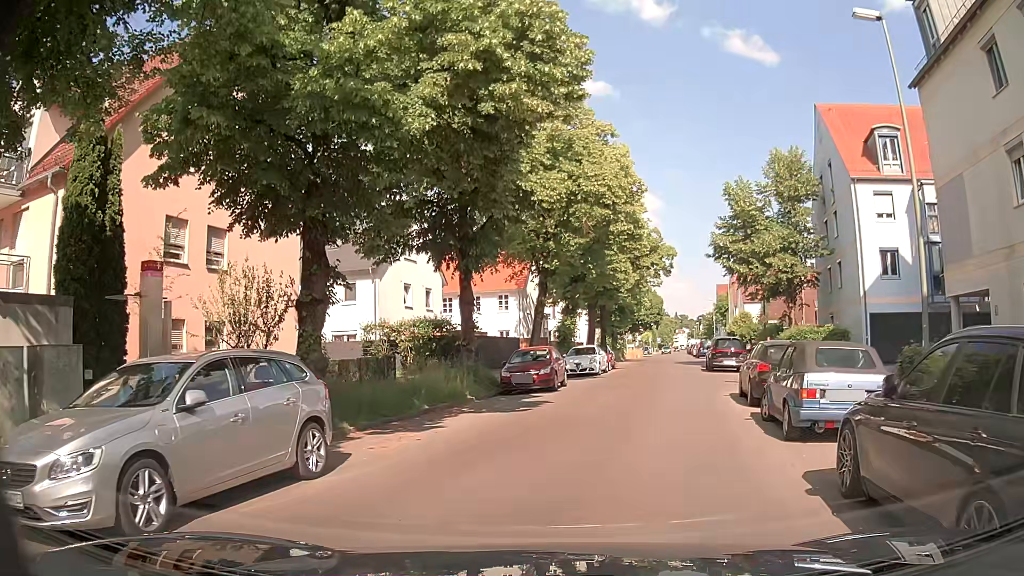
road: tertiary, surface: asphalt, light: Day
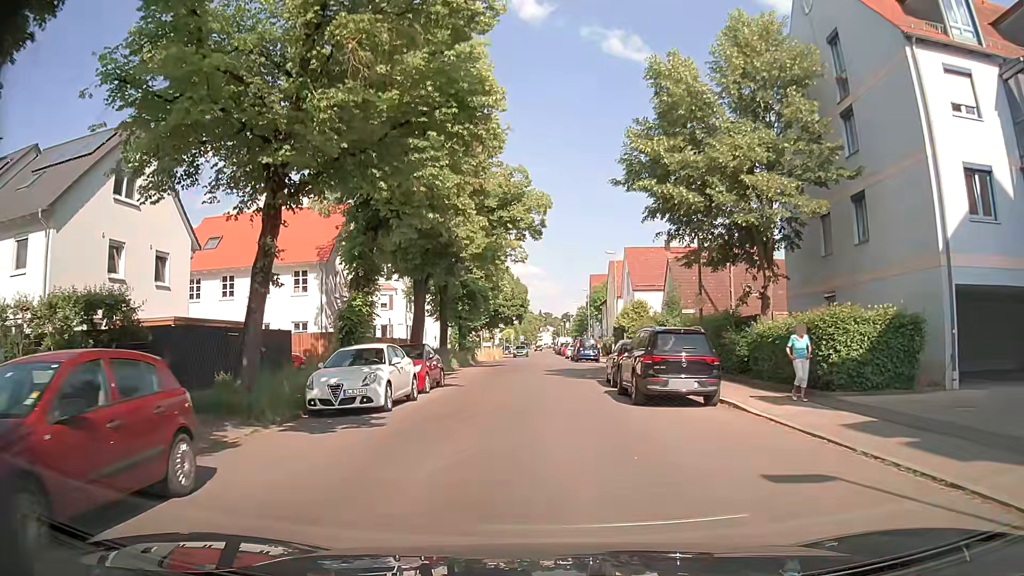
(+2.6, +18.0) m; +11°
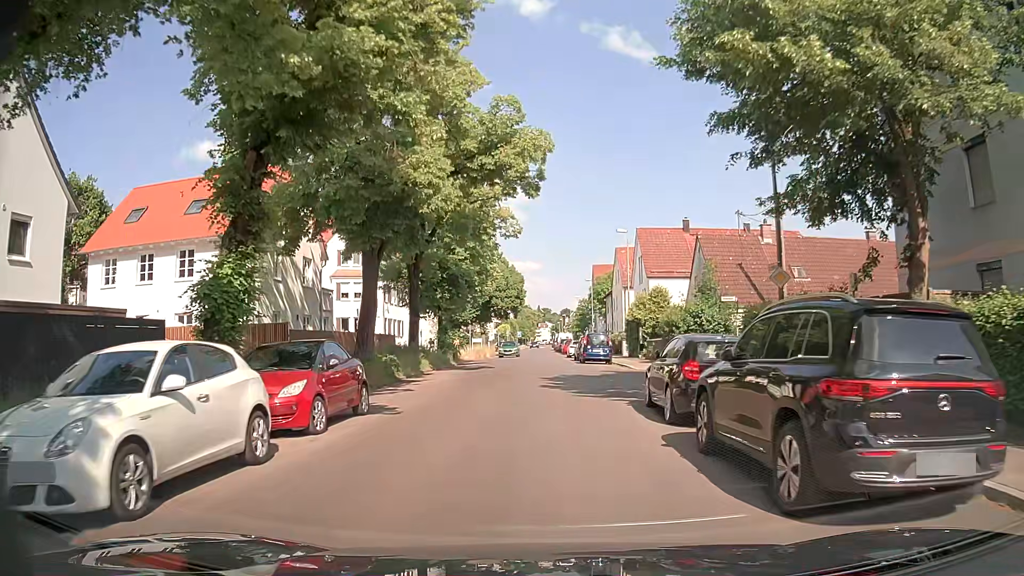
(+0.2, +9.5) m; +2°
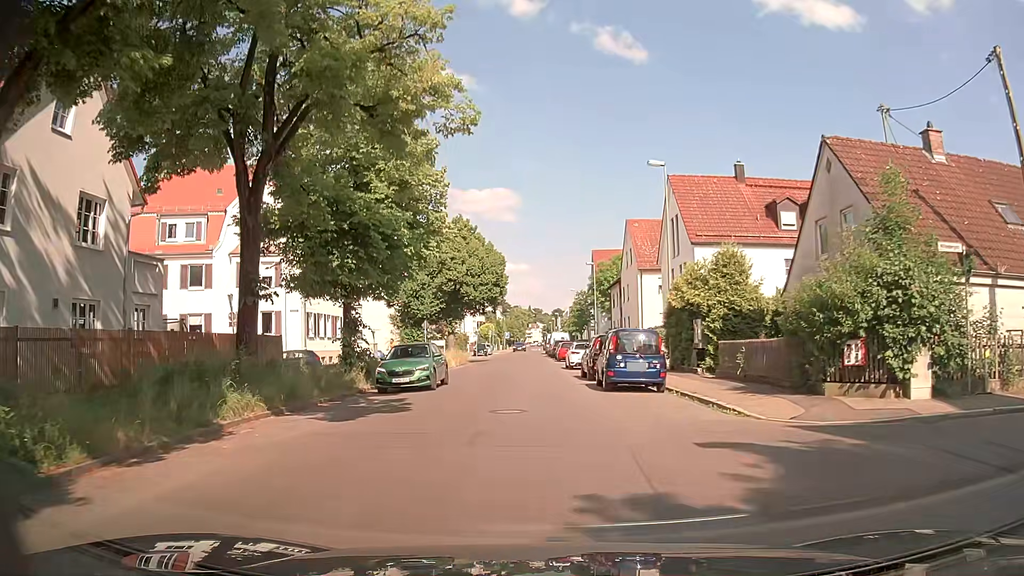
(0.0, +18.8) m; +1°
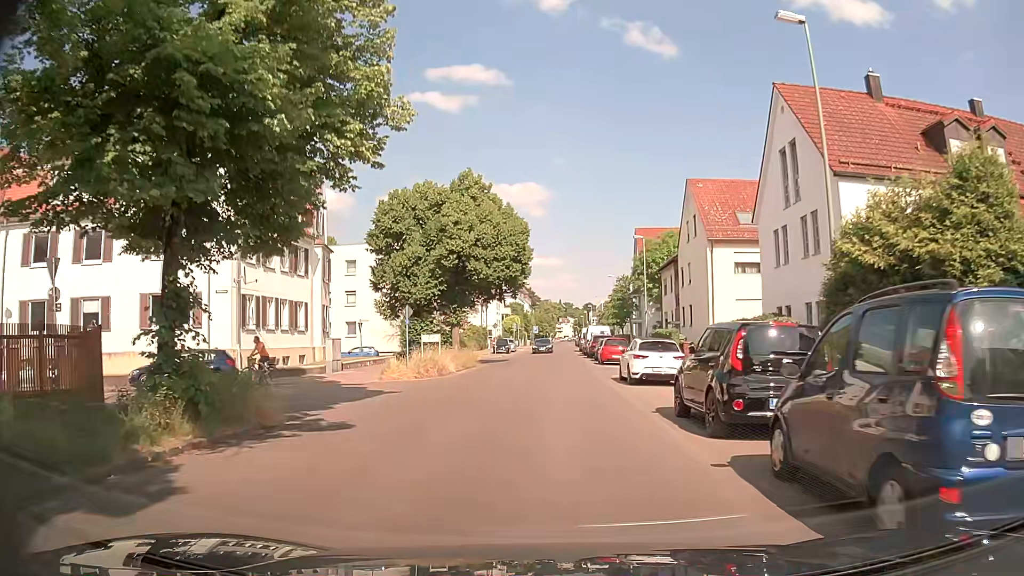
(-0.4, +14.1) m; -2°
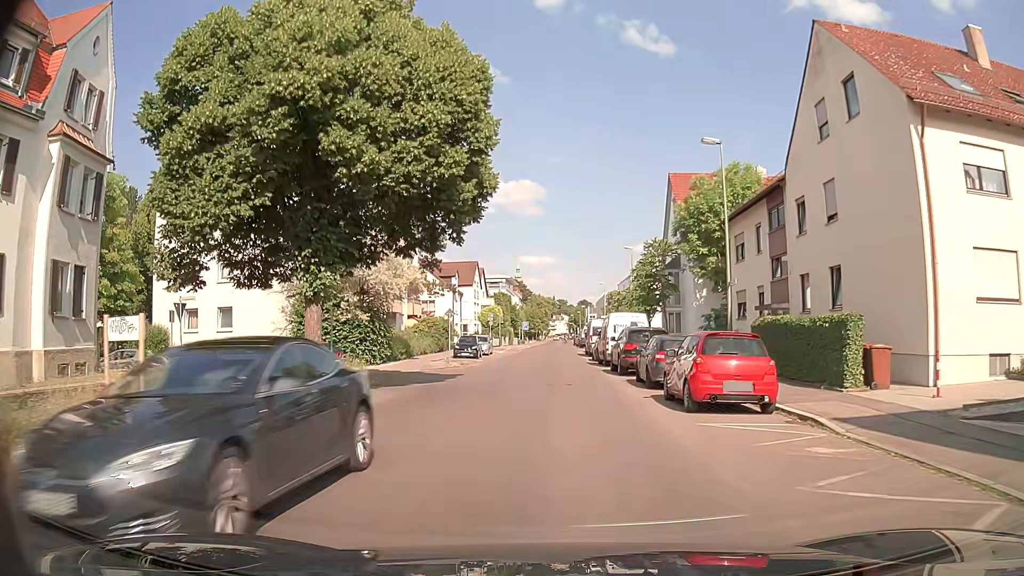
(-0.2, +24.6) m; 0°
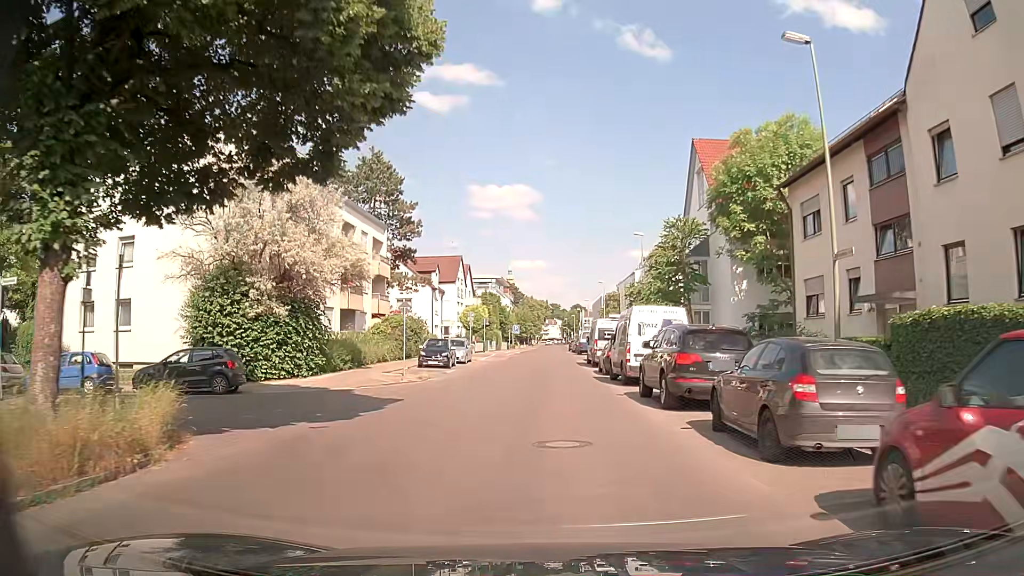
(0.0, +10.2) m; 0°
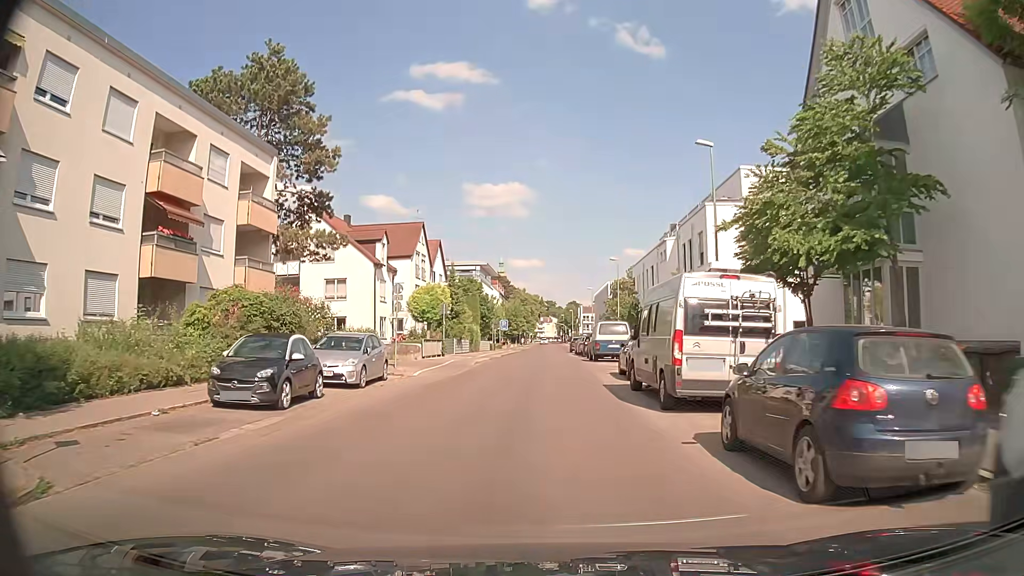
(+0.1, +22.5) m; 0°
(0, +10) (0, +20) (0, +30) (0, +40) (0, +50) (+1, +60) (+1, +70) (+2, +80) (+2, +90) (+3, +100) m
